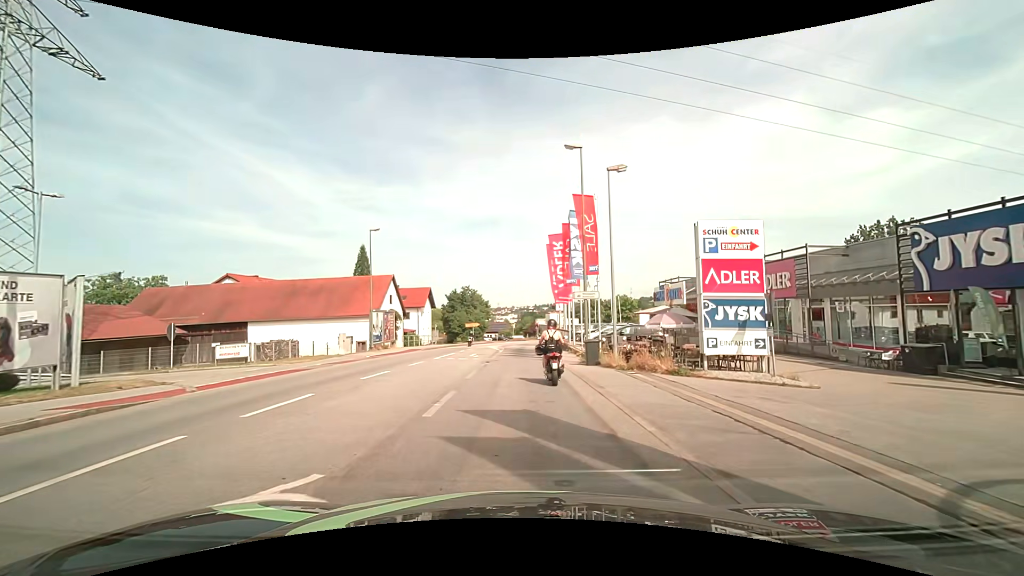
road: tertiary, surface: asphalt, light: Day
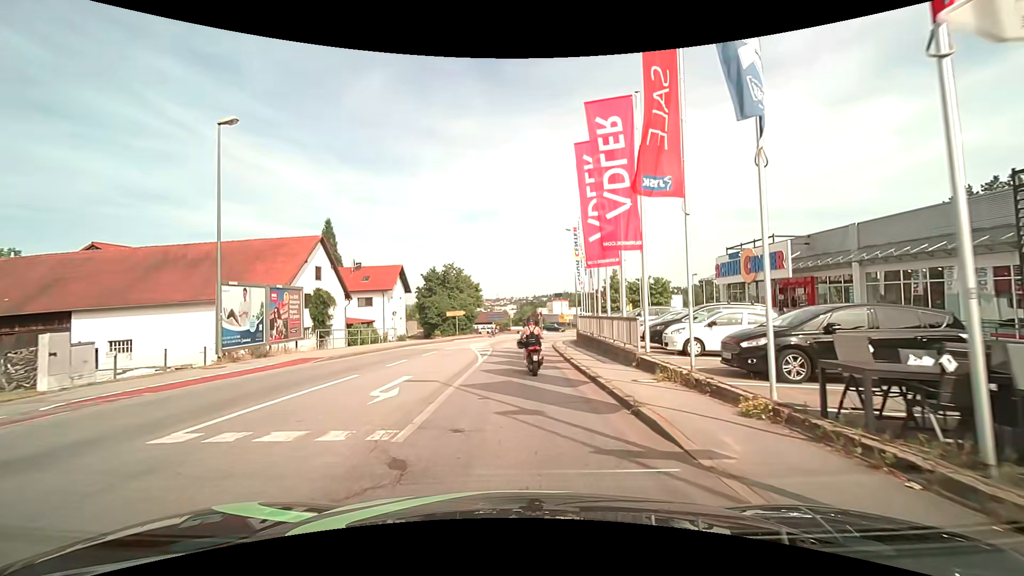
(-0.1, +20.4) m; 0°
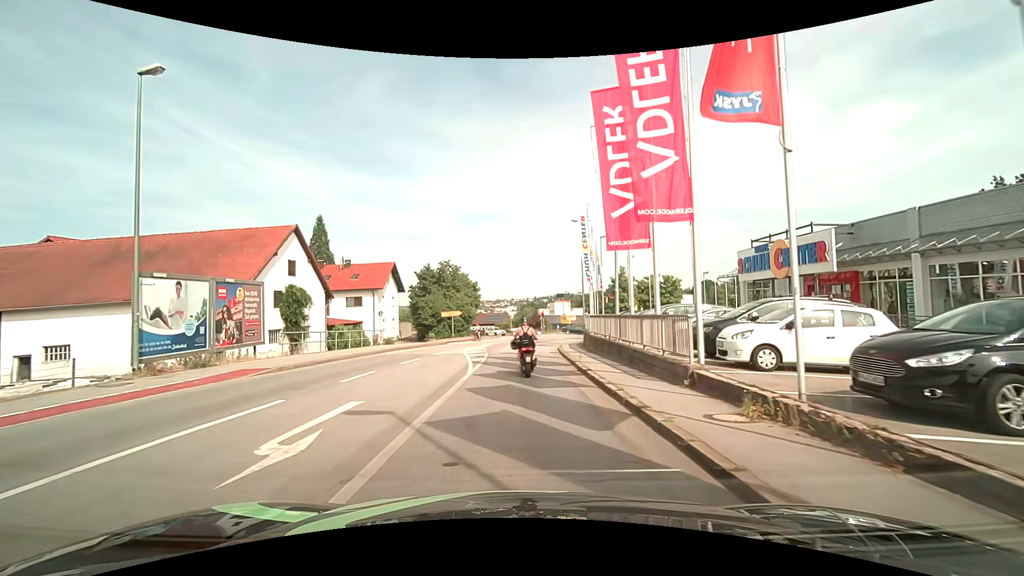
(0.0, +4.4) m; -1°
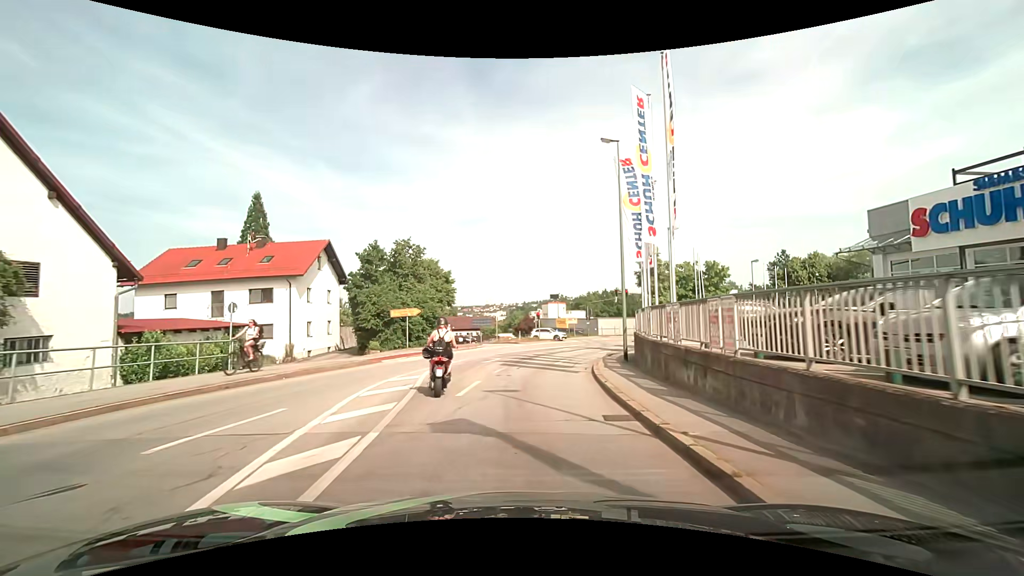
(+0.3, +18.5) m; +1°
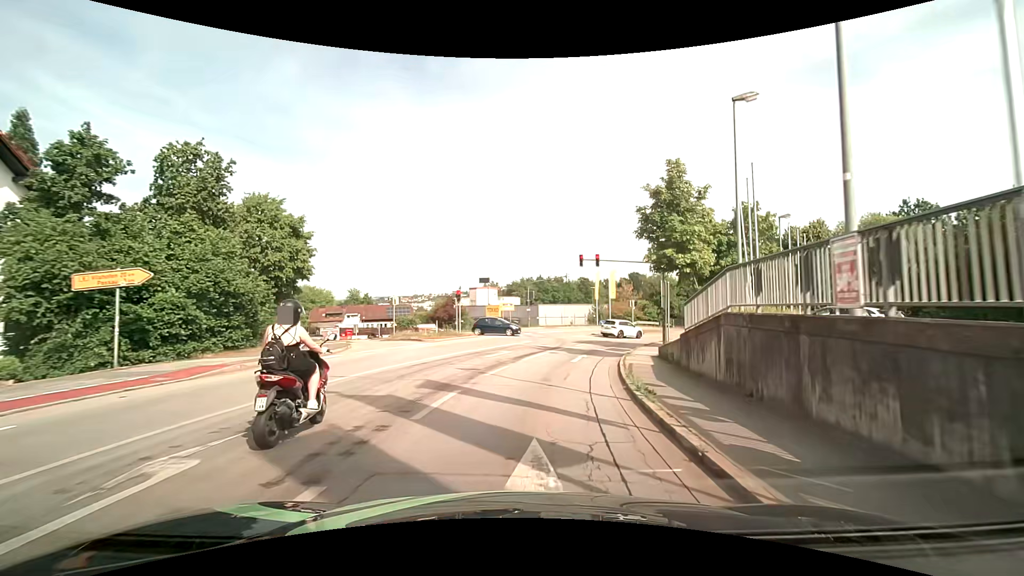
(+1.6, +21.2) m; +9°
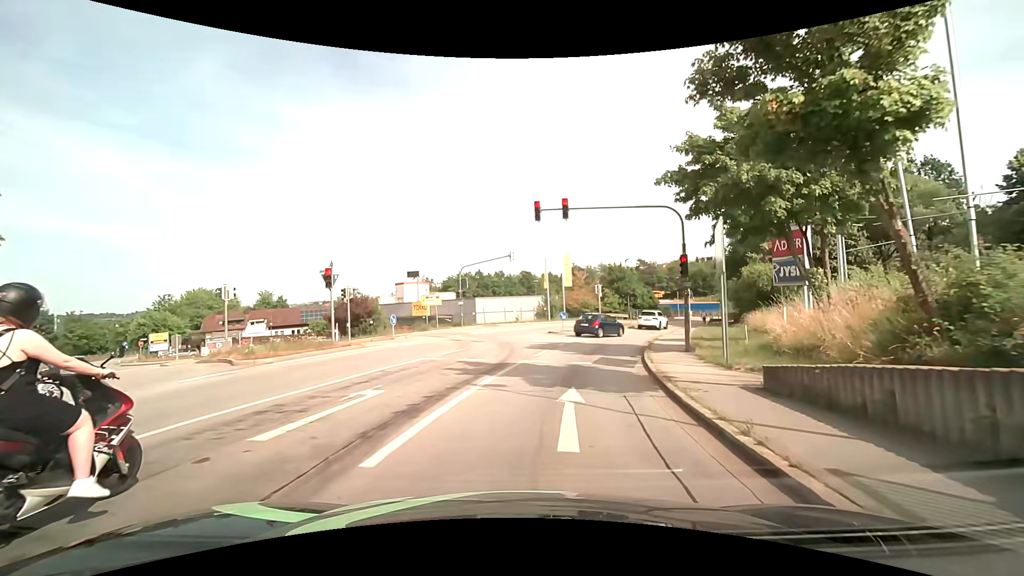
(+0.8, +14.5) m; +6°
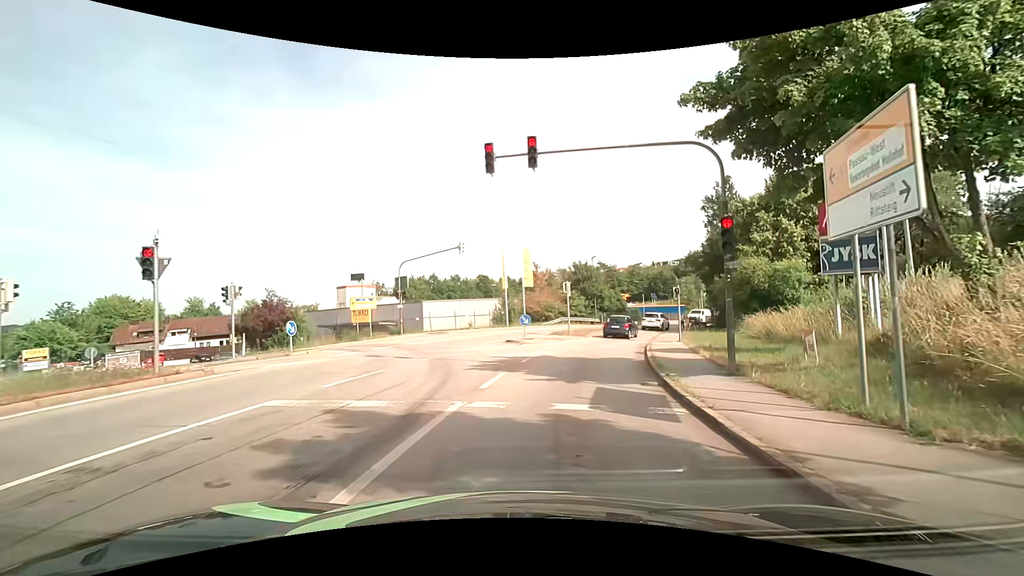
(+0.3, +7.2) m; +6°
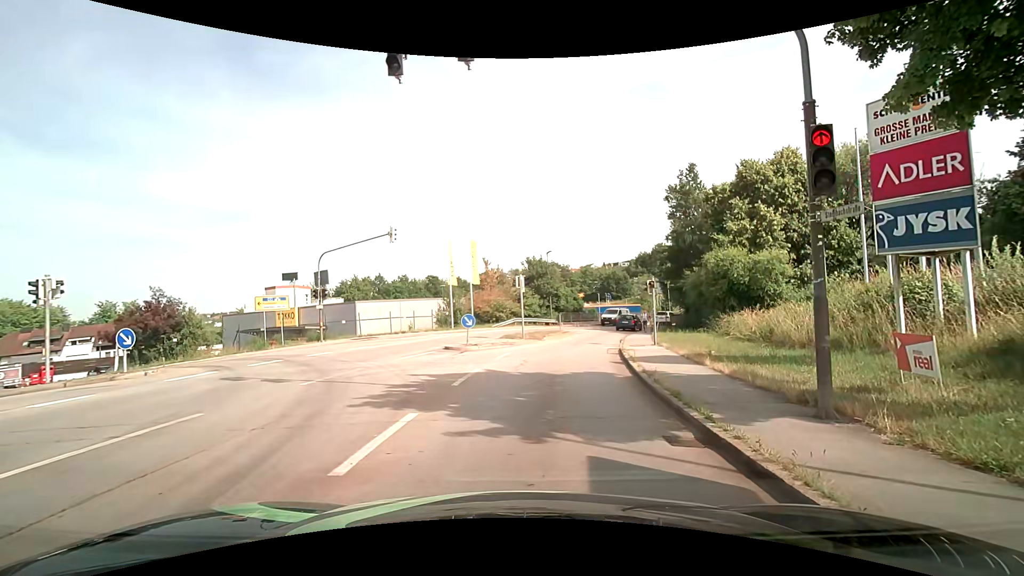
(+0.1, +5.0) m; +6°
(0, +10) (+1, +20) (+3, +30) (+5, +40) (+8, +49) (+13, +58) (+18, +67) (+23, +75) (+28, +84) (+33, +92) m
